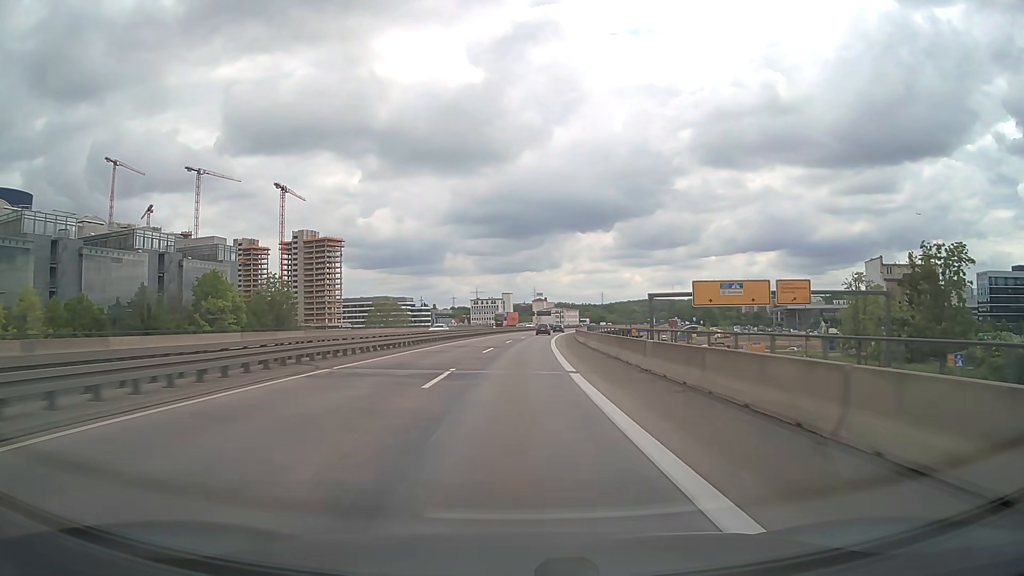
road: motorway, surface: asphalt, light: Day
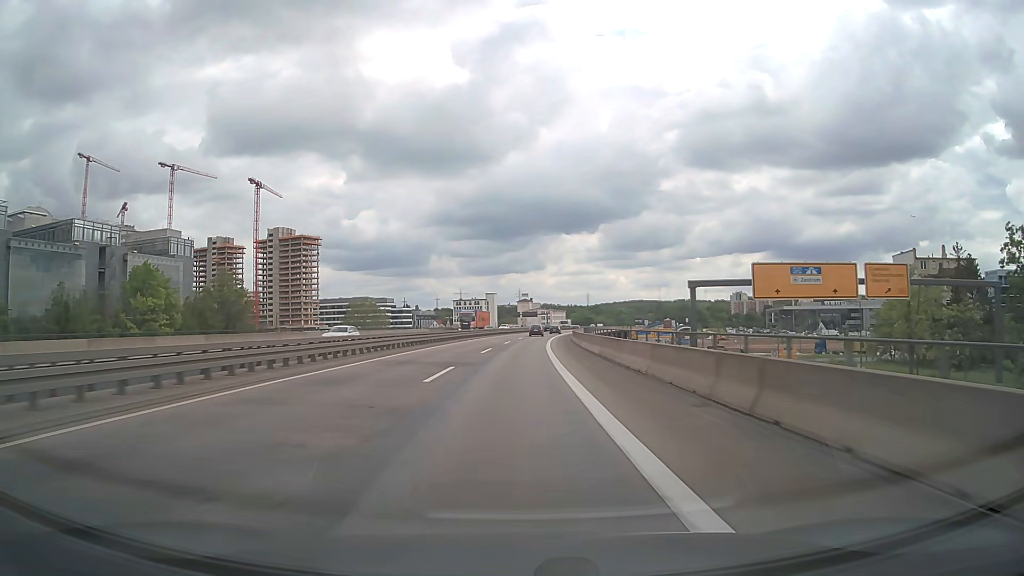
(+0.2, +16.2) m; +1°
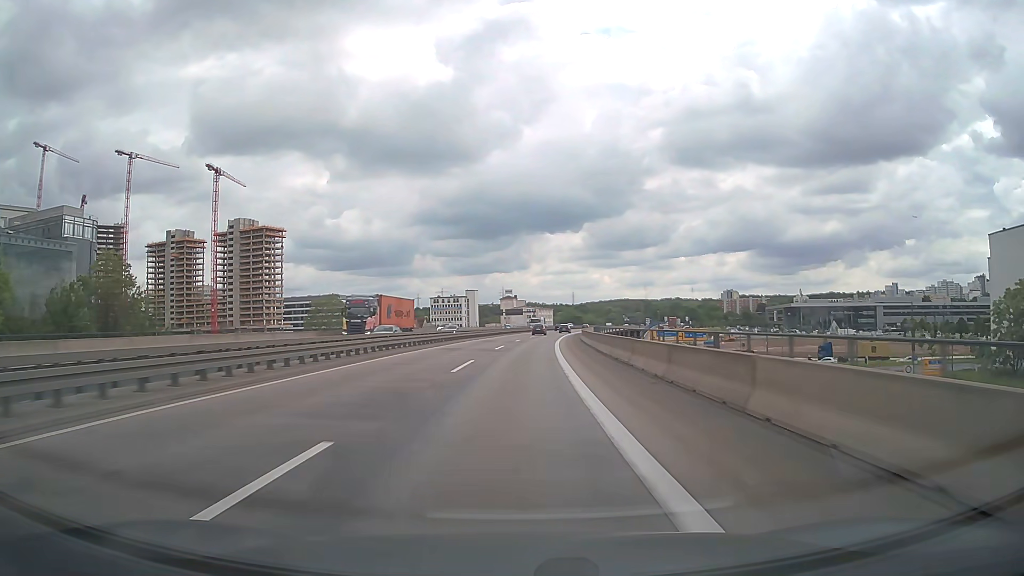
(+0.3, +32.3) m; +1°
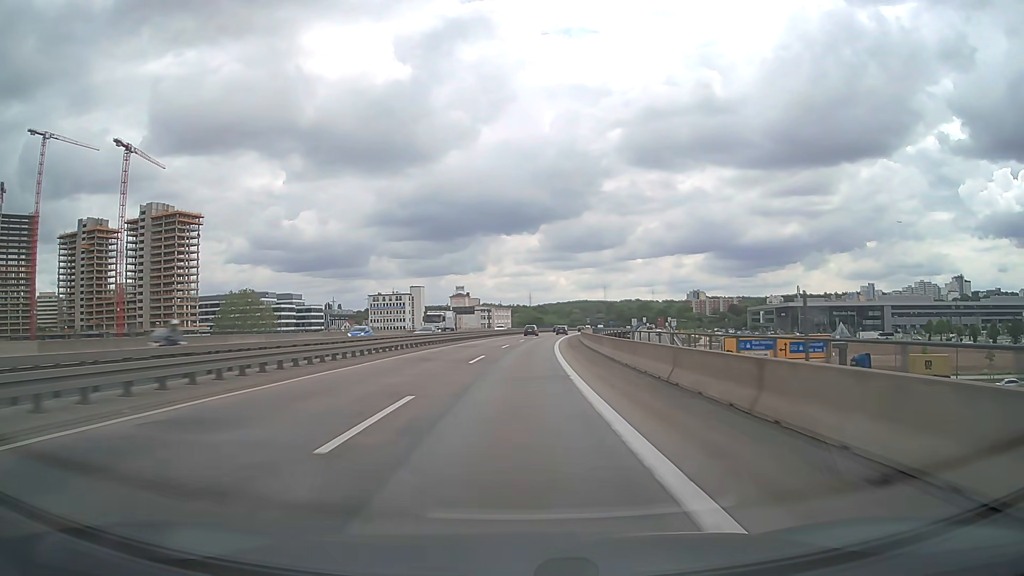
(+1.4, +48.5) m; +4°
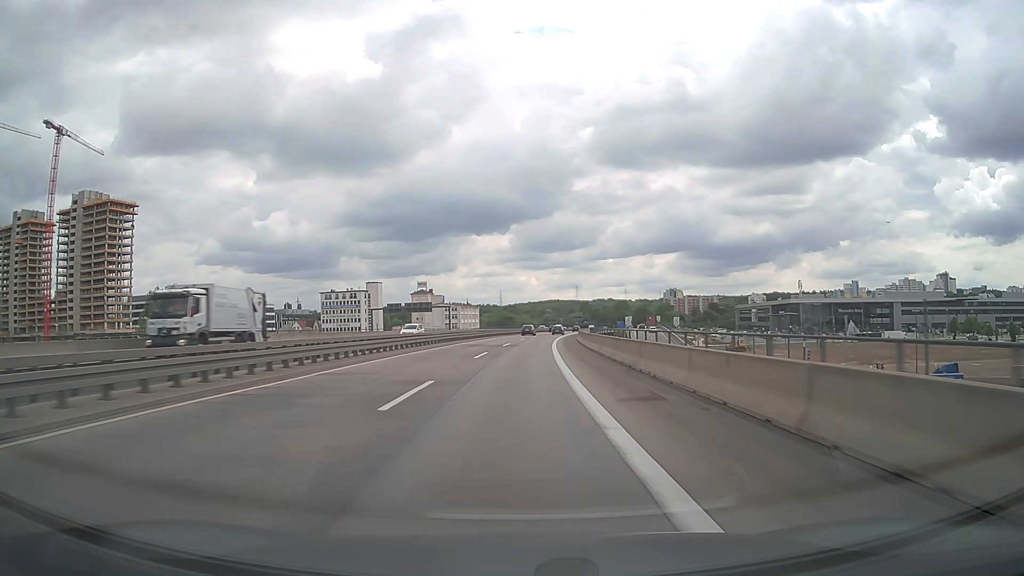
(+0.7, +32.3) m; +2°
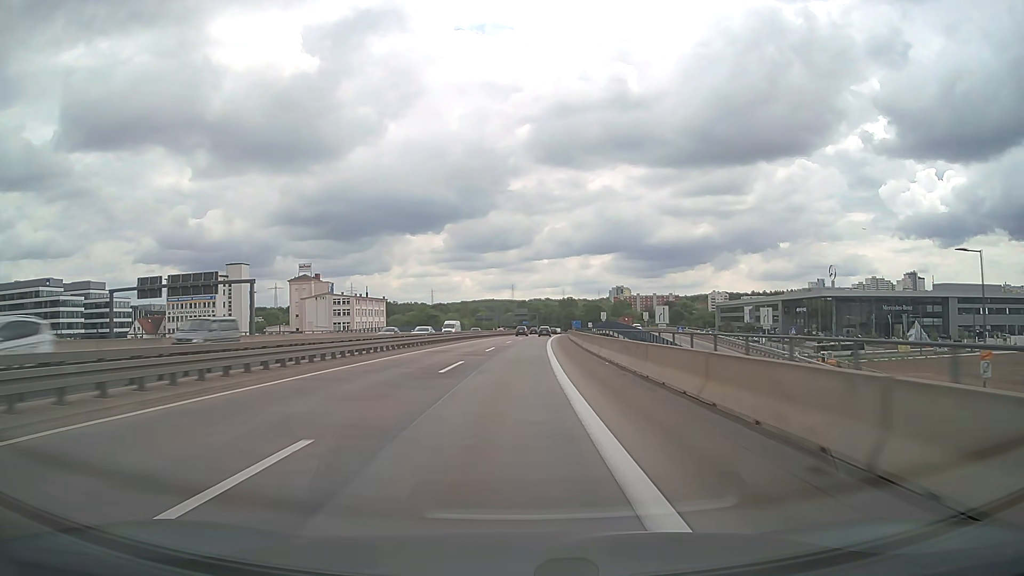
(+4.0, +80.7) m; +6°
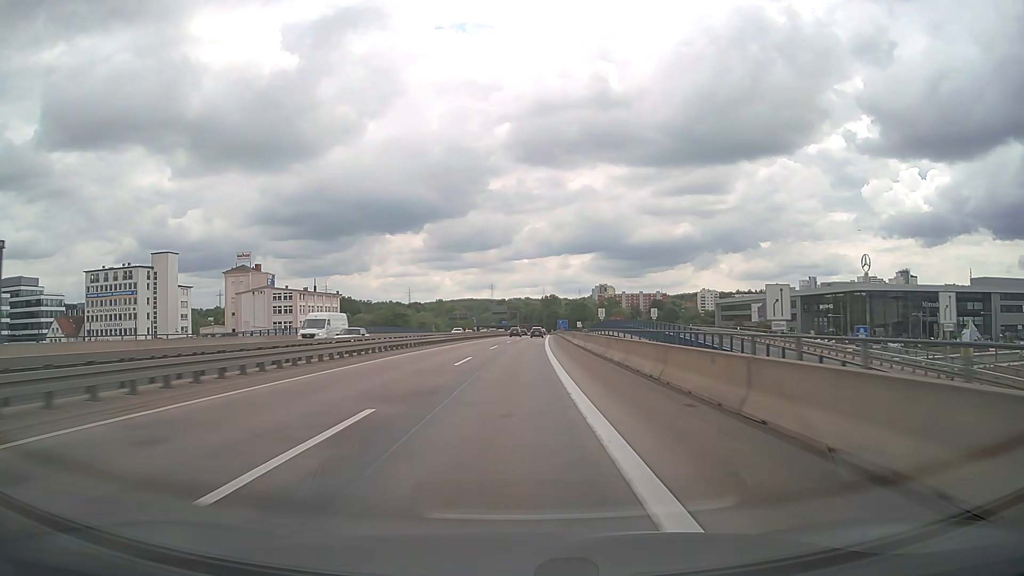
(+0.5, +32.3) m; +2°
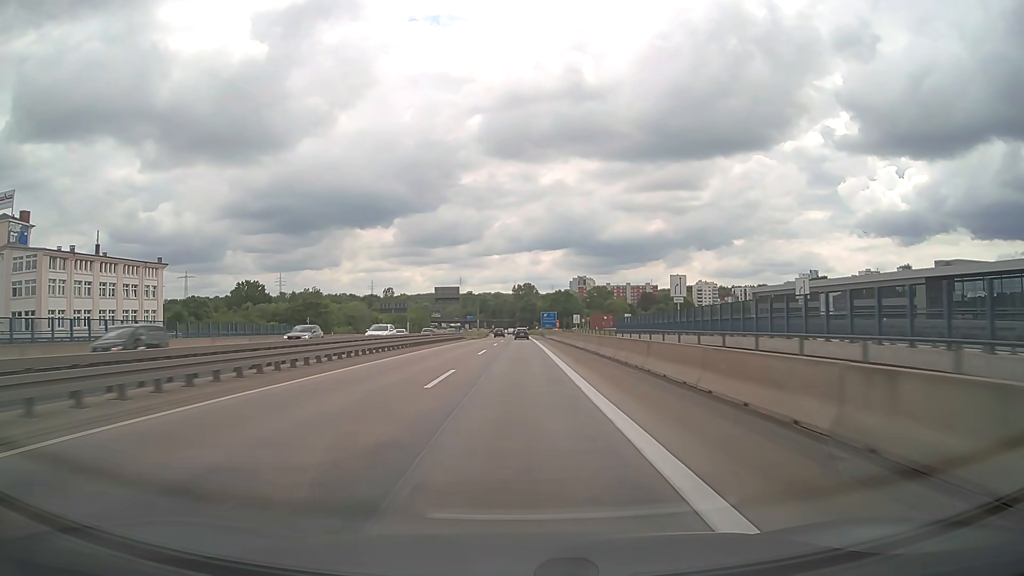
(+2.0, +80.8) m; +2°
